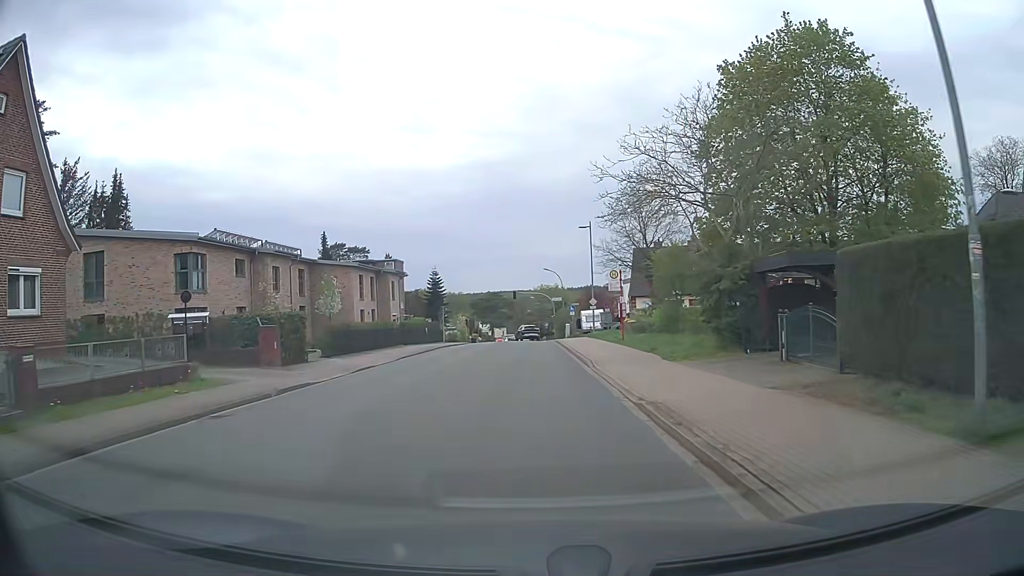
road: unclassified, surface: asphalt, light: Day
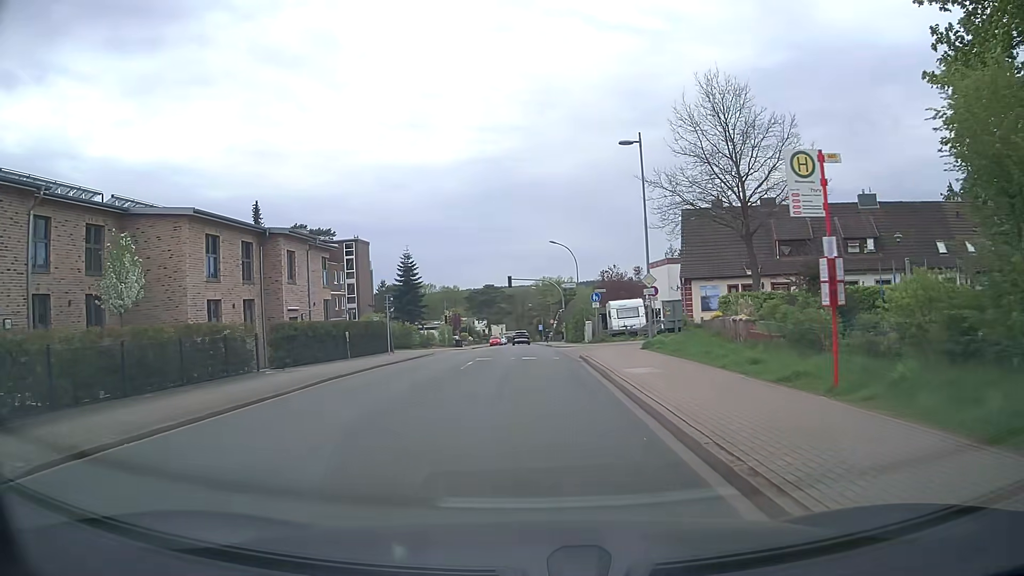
(+0.2, +22.6) m; +1°
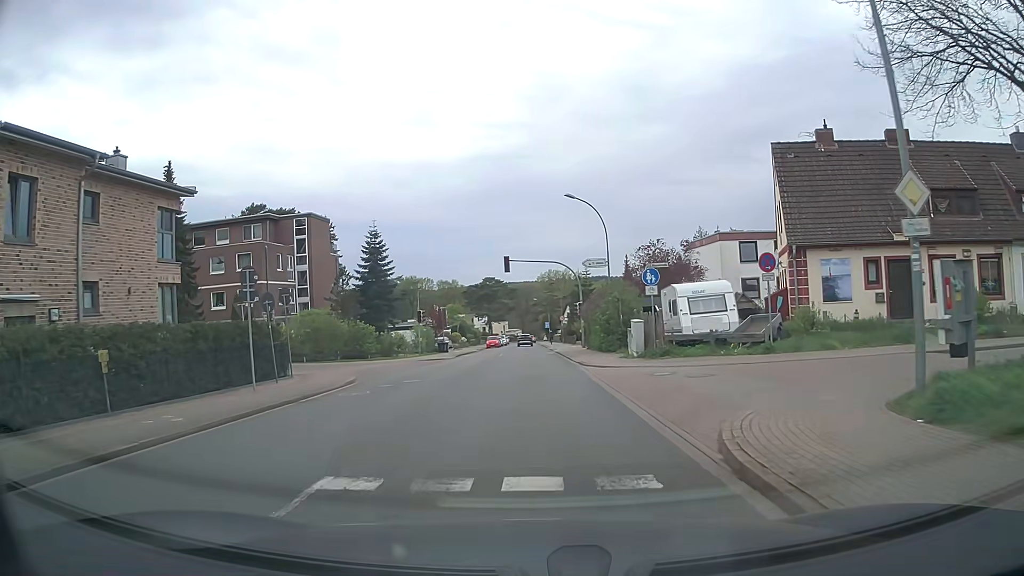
(-0.2, +18.1) m; -1°
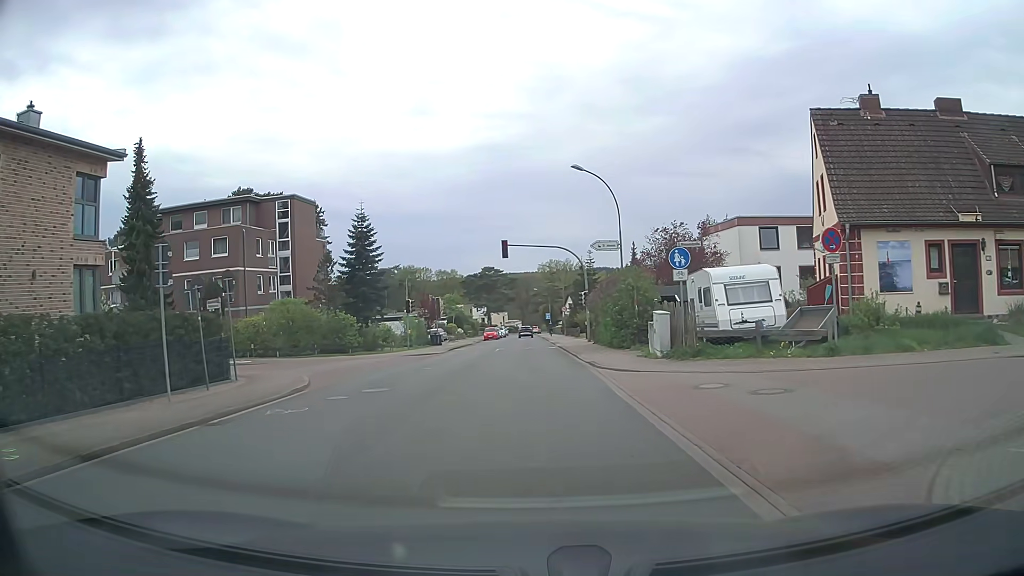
(0.0, +4.5) m; 0°
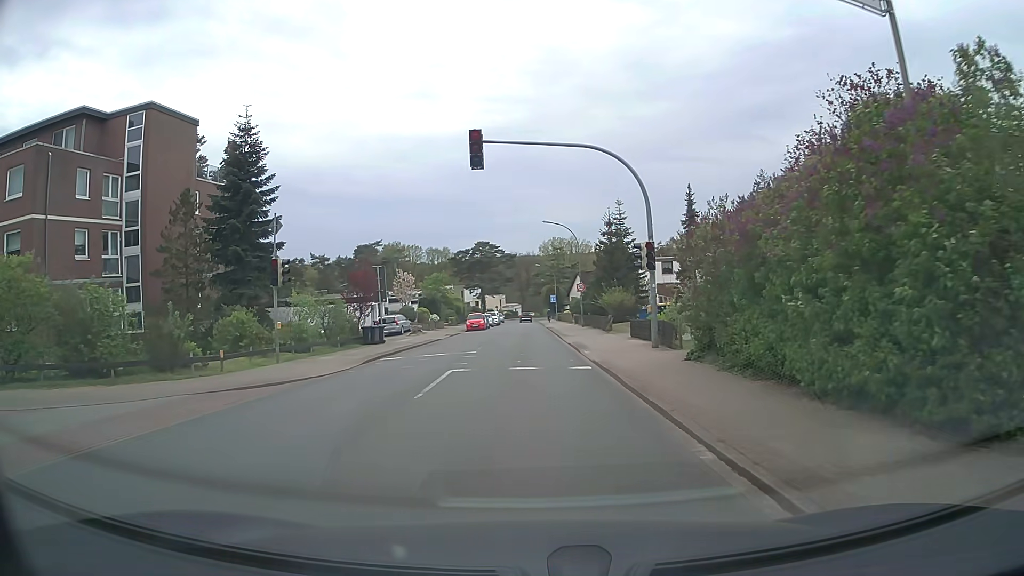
(+0.1, +23.1) m; 0°
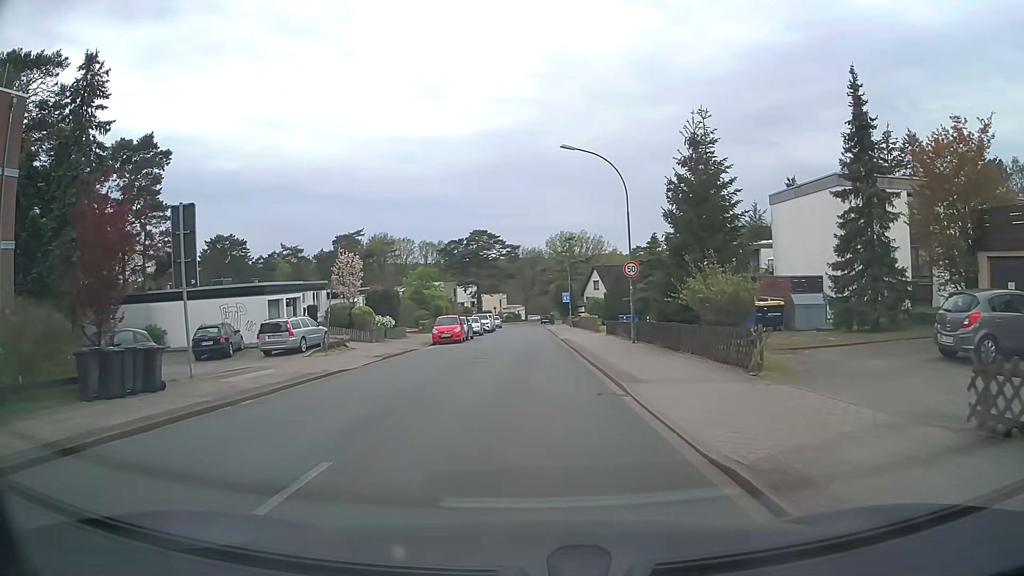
(+0.1, +22.7) m; 0°
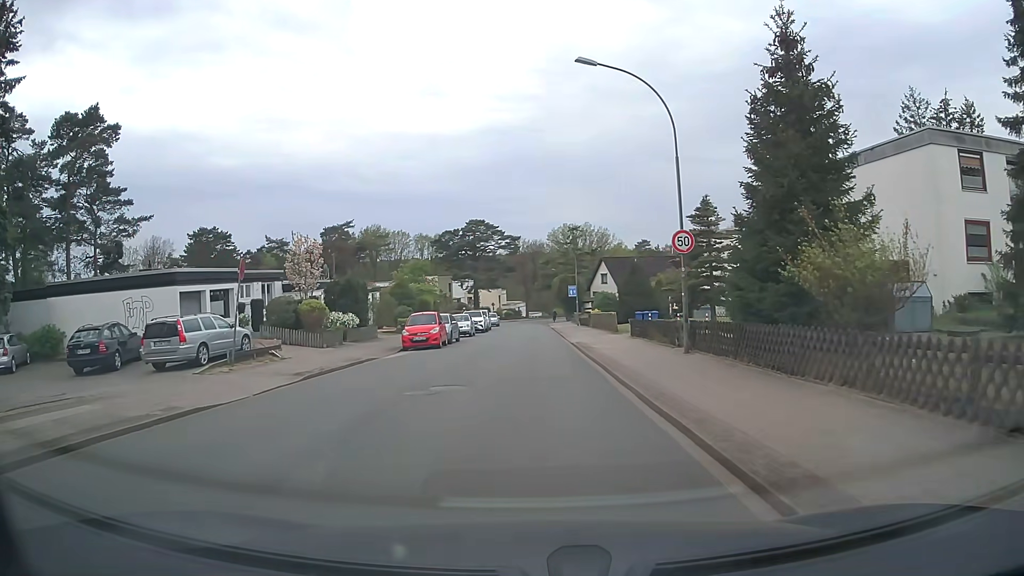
(0.0, +8.9) m; 0°
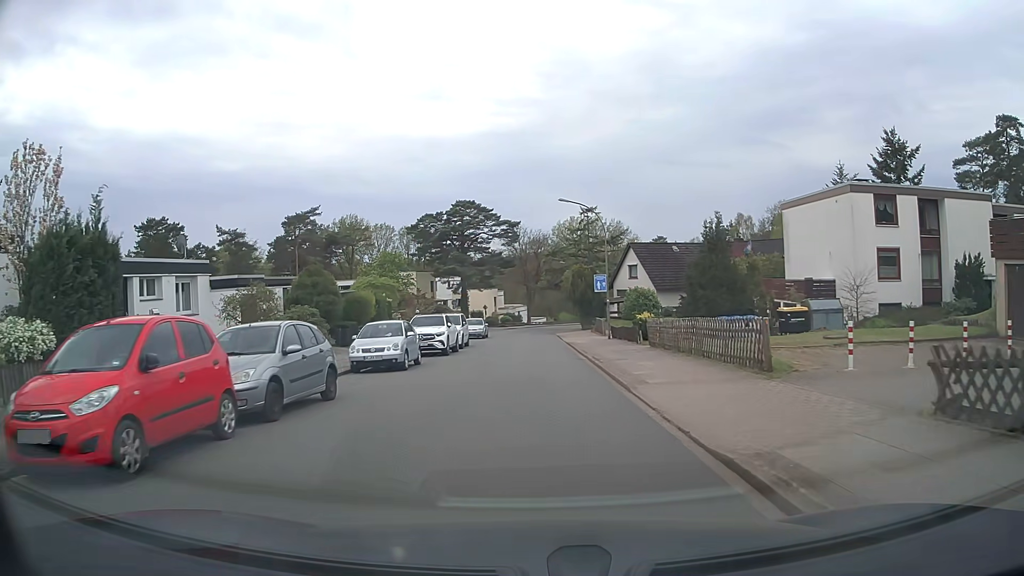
(-0.3, +22.7) m; -1°
(0, +10) (0, +20) (0, +30) (0, +40) (0, +50) (0, +60) (+1, +70) (+2, +80) (+4, +90) (+6, +99) m
